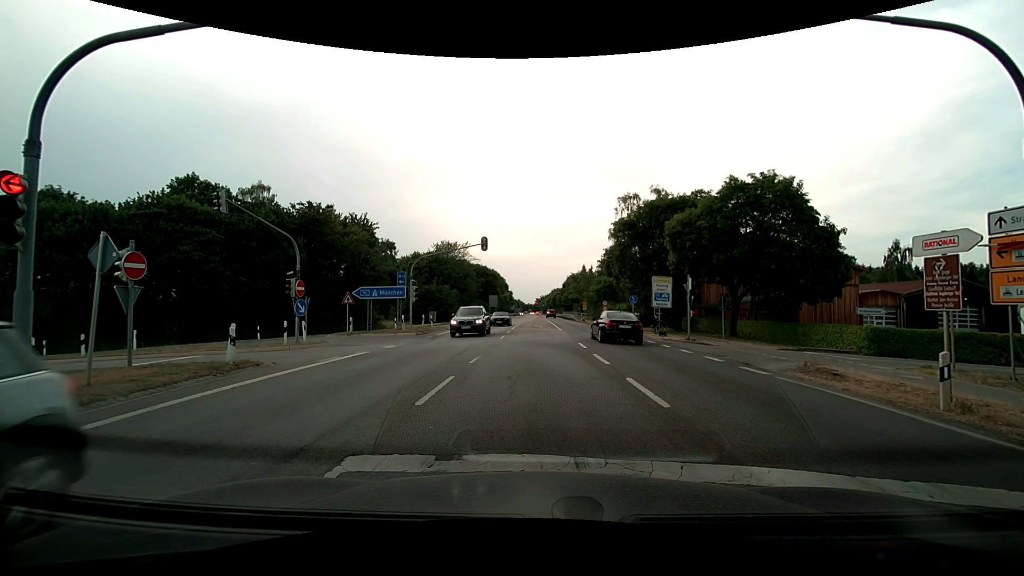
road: secondary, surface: asphalt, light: Day
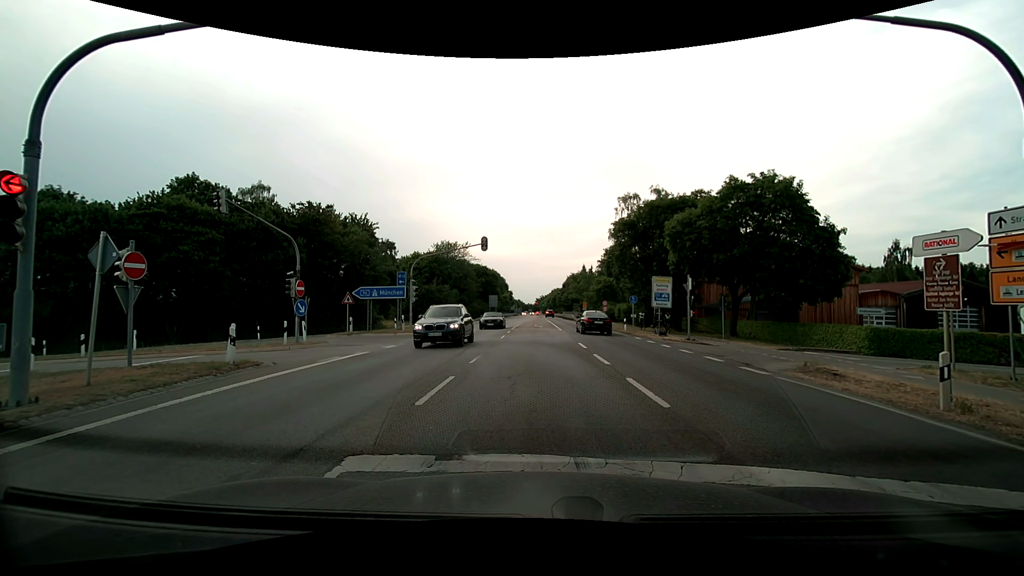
(0.0, 0.0) m; 0°
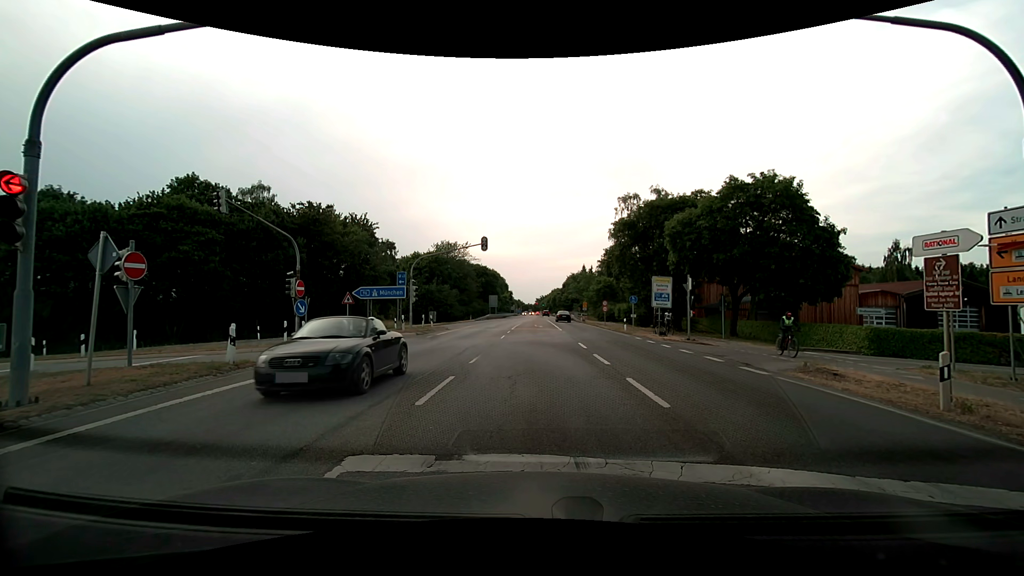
(0.0, 0.0) m; 0°
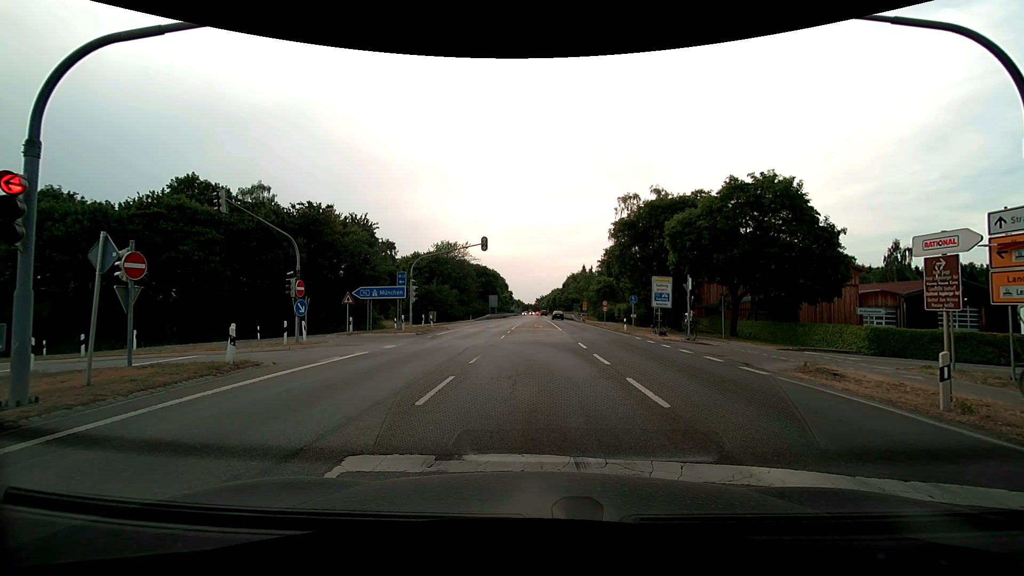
(0.0, 0.0) m; 0°
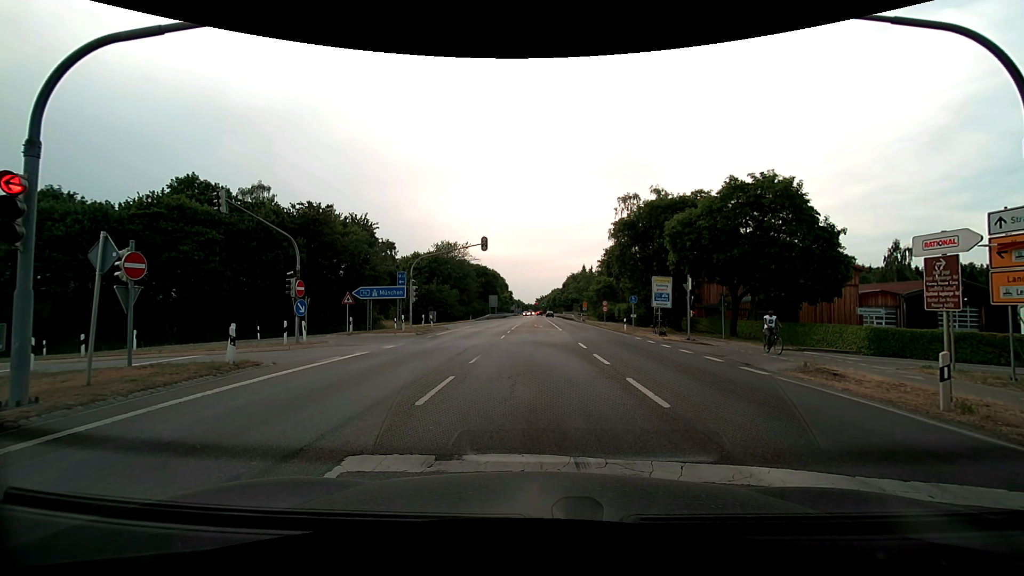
(0.0, 0.0) m; 0°
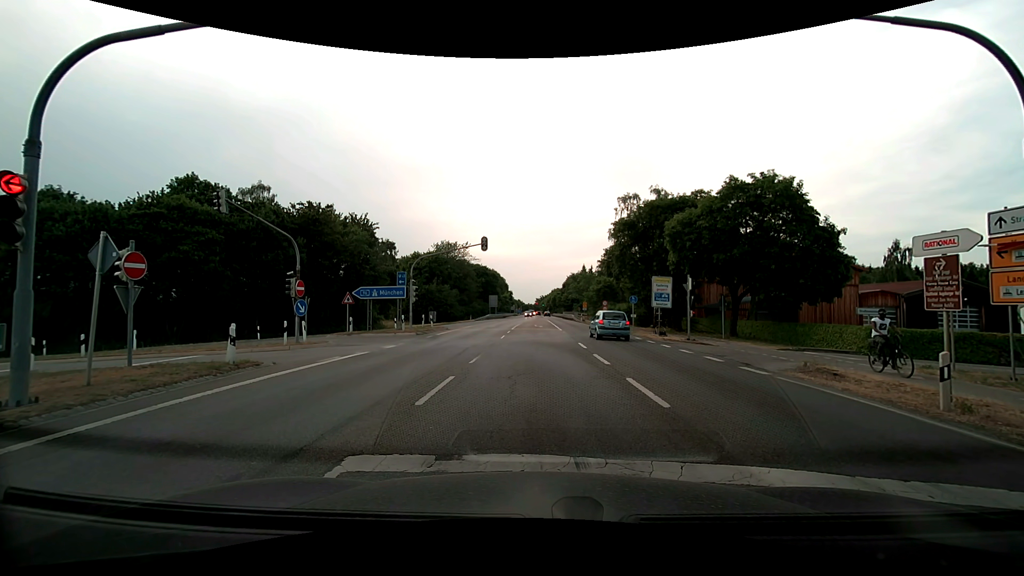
(0.0, 0.0) m; 0°
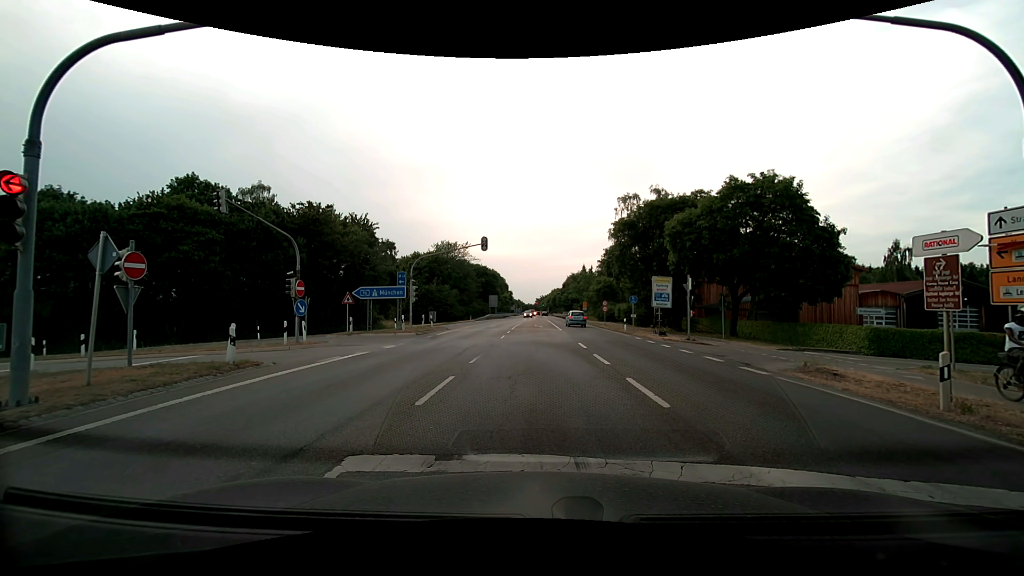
(0.0, 0.0) m; 0°
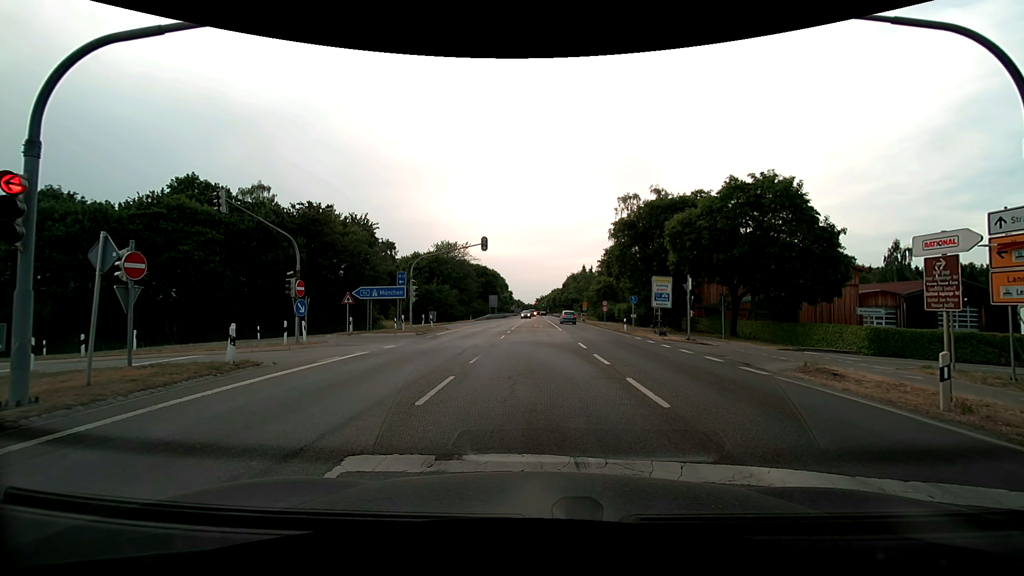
(0.0, 0.0) m; 0°
(0, +10) (-1, +20) (-7, +28) (-16, +31) (-26, +31) (-36, +30) (-46, +30) (-56, +29) (-66, +29) (-76, +29) m
